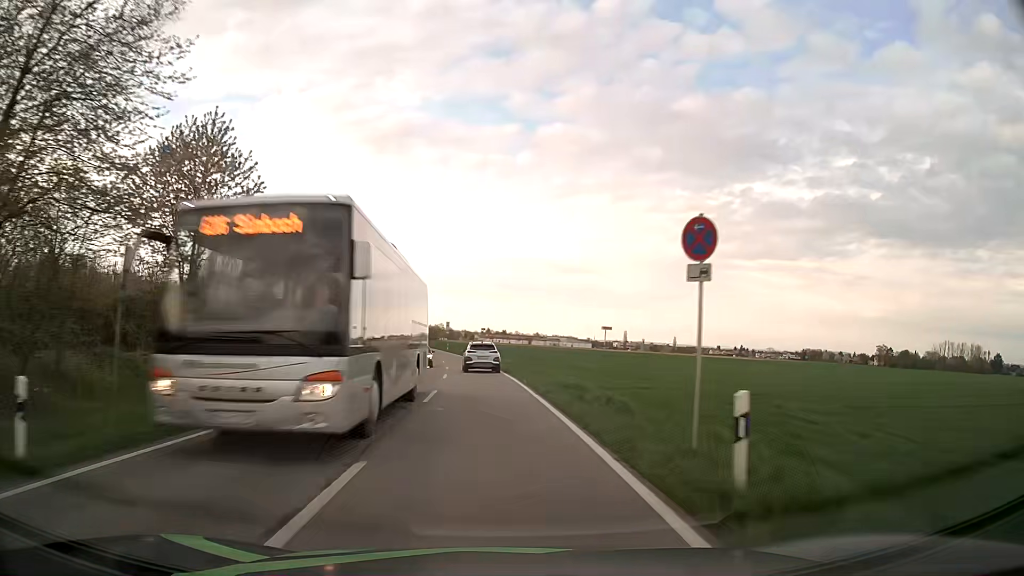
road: tertiary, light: Day
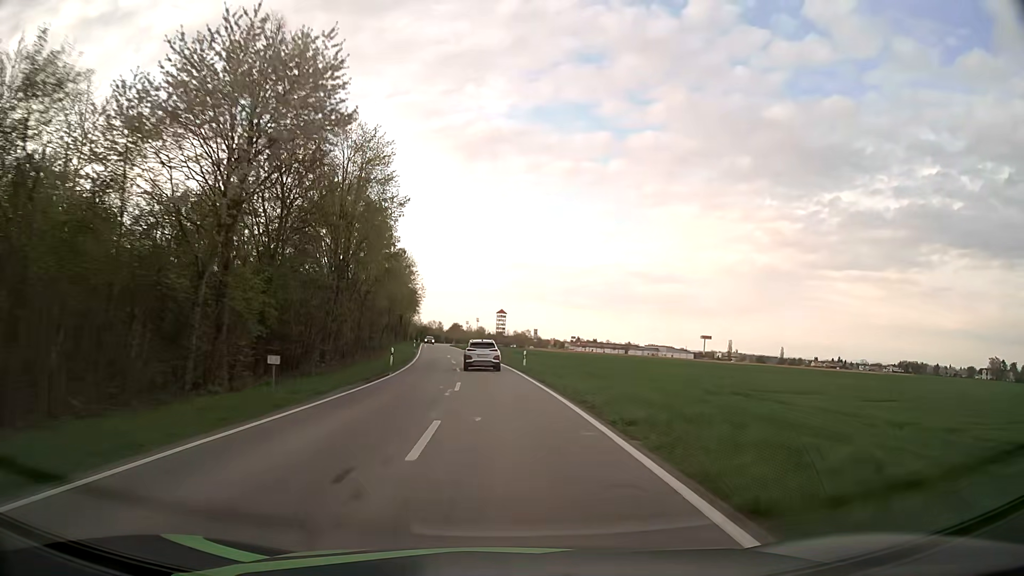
(-3.9, +56.7) m; -7°
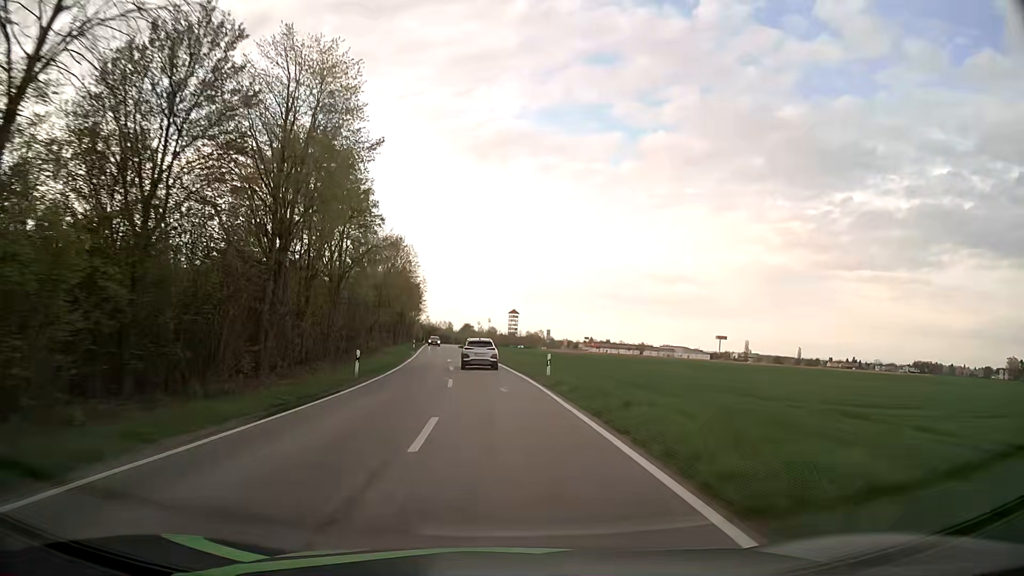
(-0.1, +11.6) m; -1°
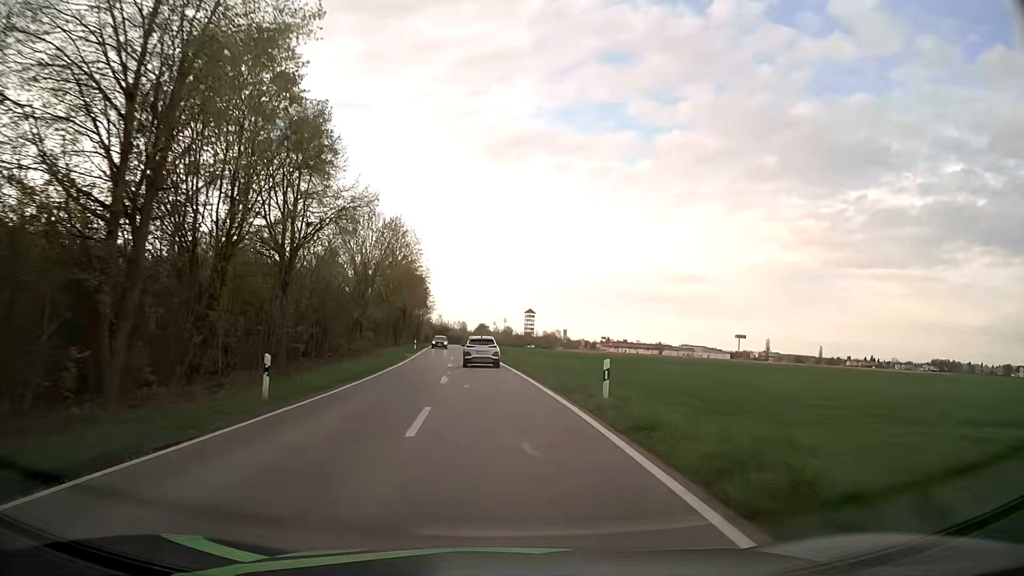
(-0.1, +11.6) m; -1°
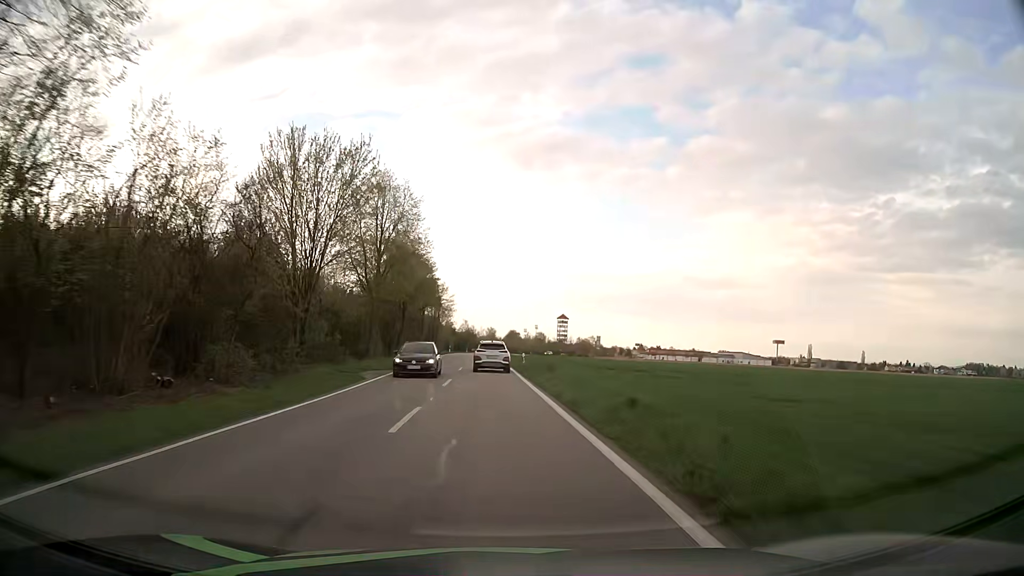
(-0.6, +23.4) m; -3°
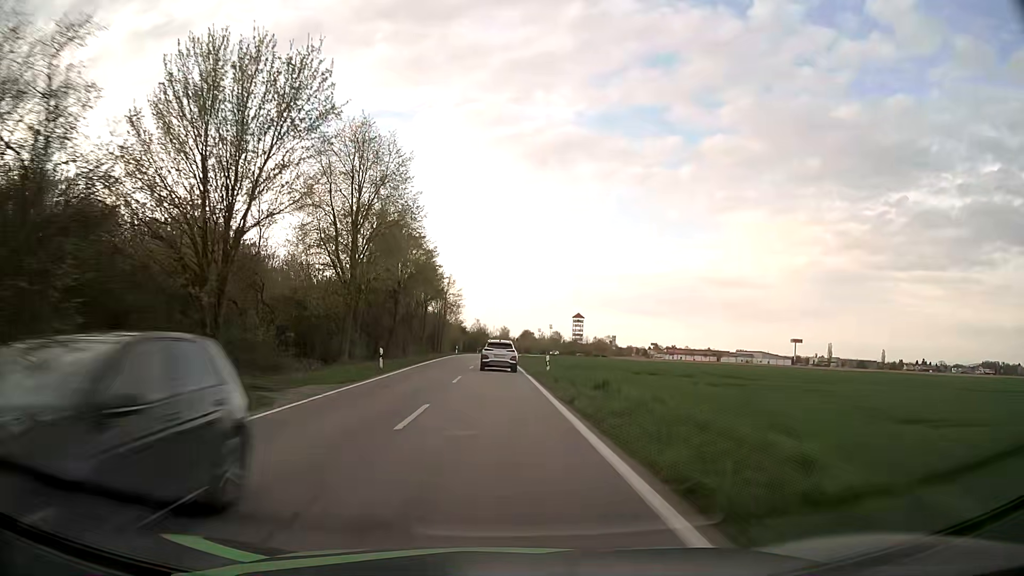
(-0.1, +11.8) m; -1°
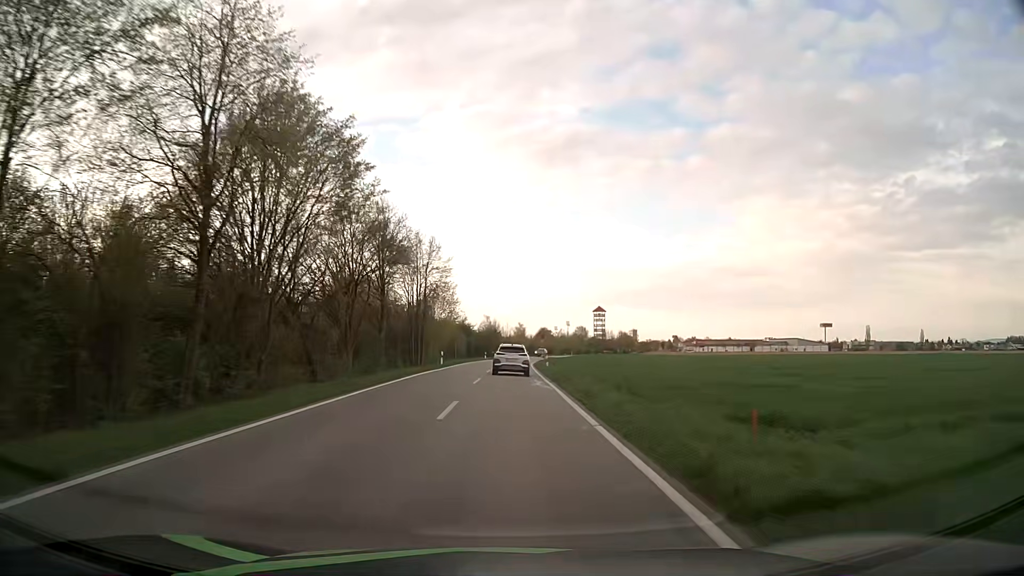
(-0.4, +35.6) m; -1°
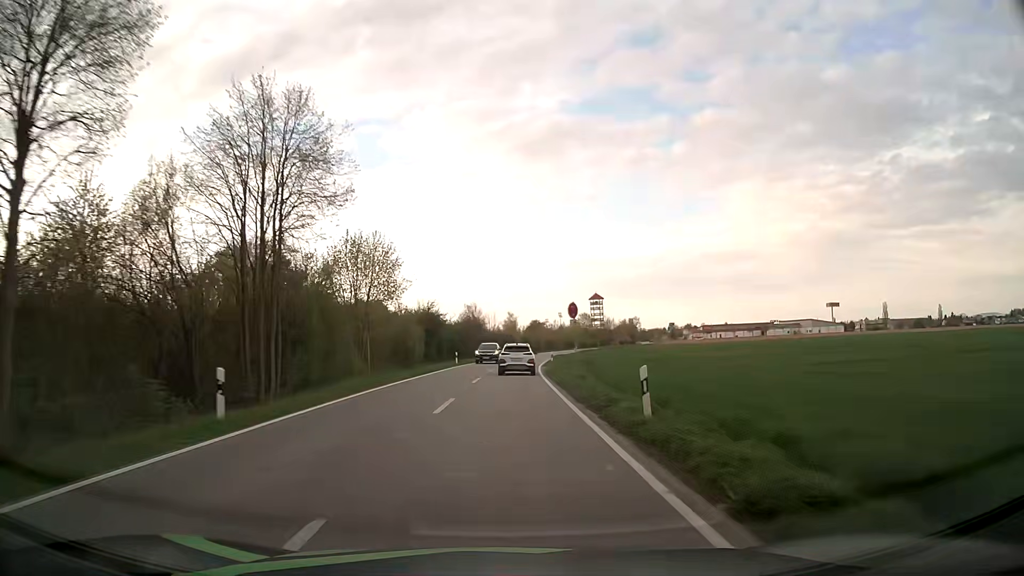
(+0.2, +35.8) m; +1°
